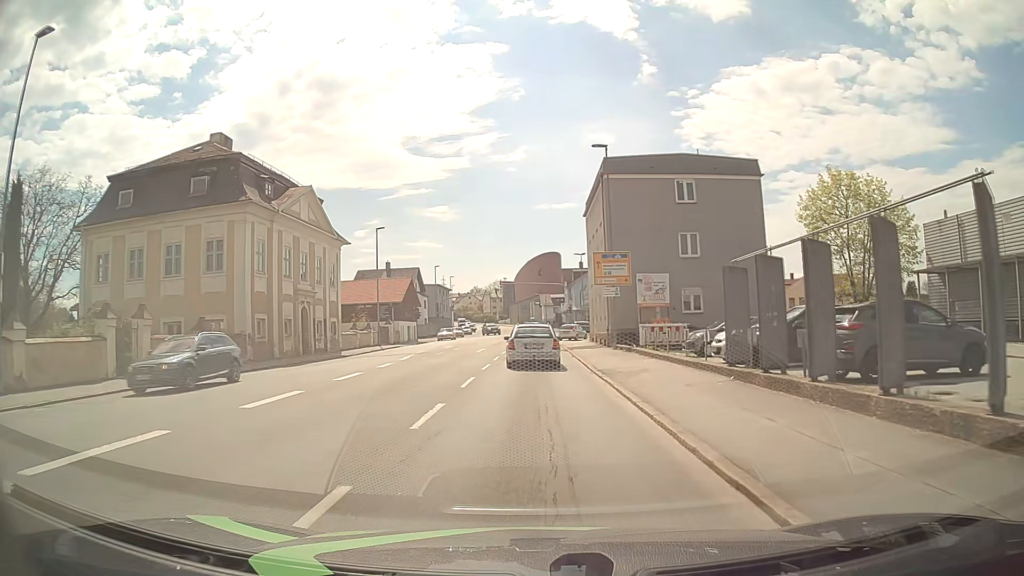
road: tertiary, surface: asphalt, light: Day
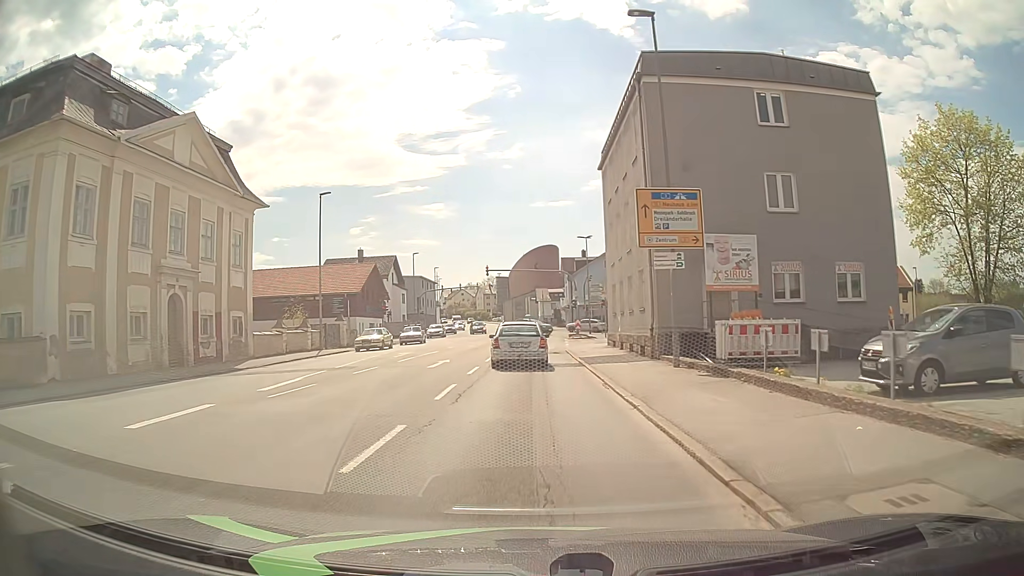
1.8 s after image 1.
(0.0, +14.9) m; 0°
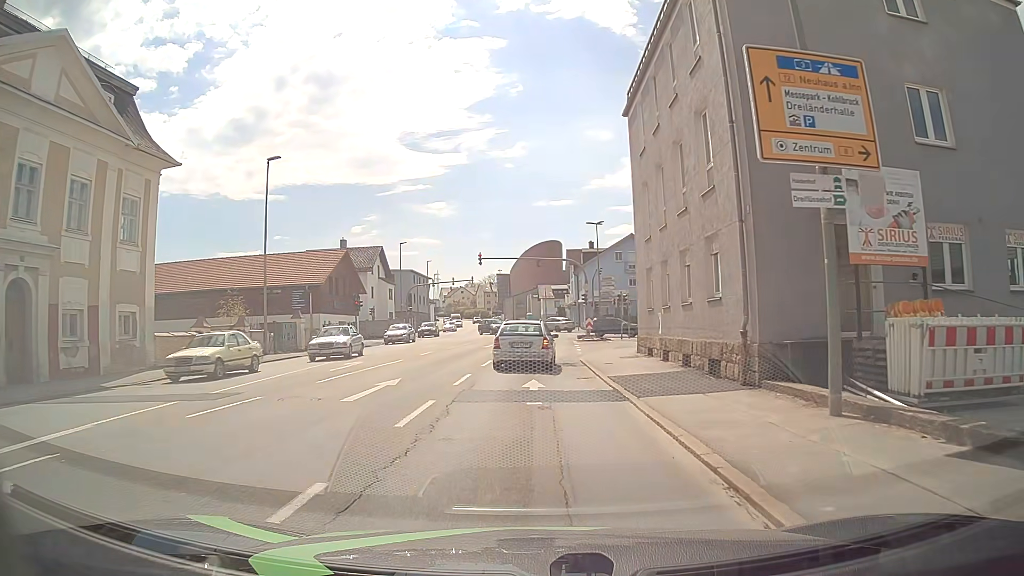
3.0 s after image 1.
(0.0, +9.6) m; 0°
(0, +10) (0, +20) (+1, +30) (+4, +39) (+9, +47) (+17, +54) (+27, +57) (+37, +59) (+46, +59) (+56, +60) m
